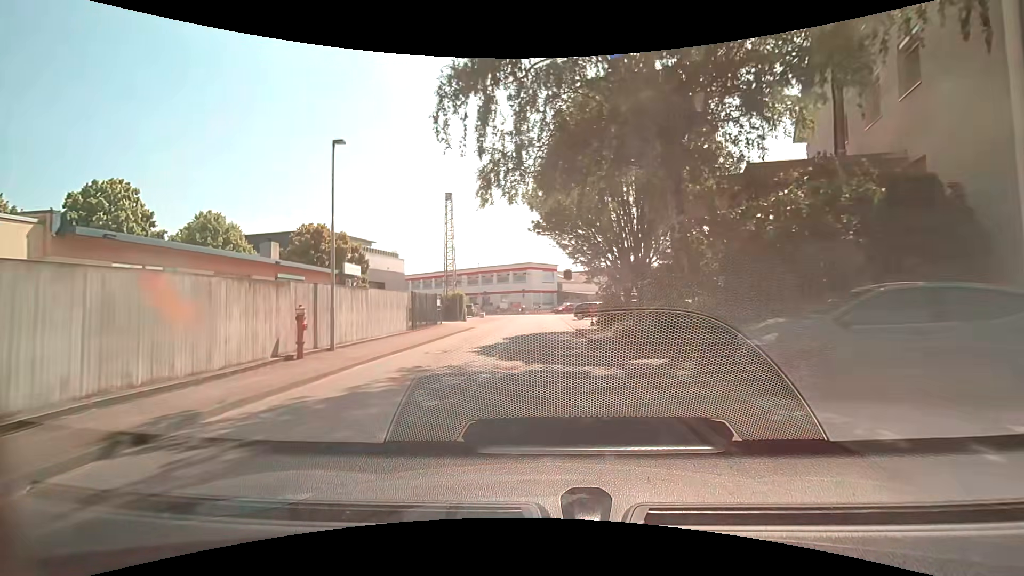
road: unclassified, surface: asphalt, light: Day
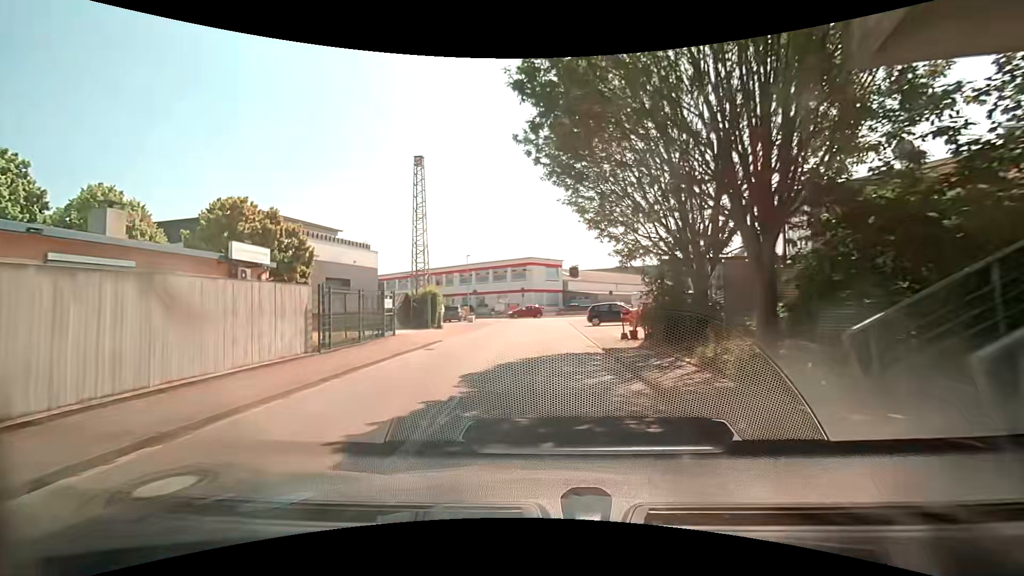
(0.0, +10.7) m; -1°
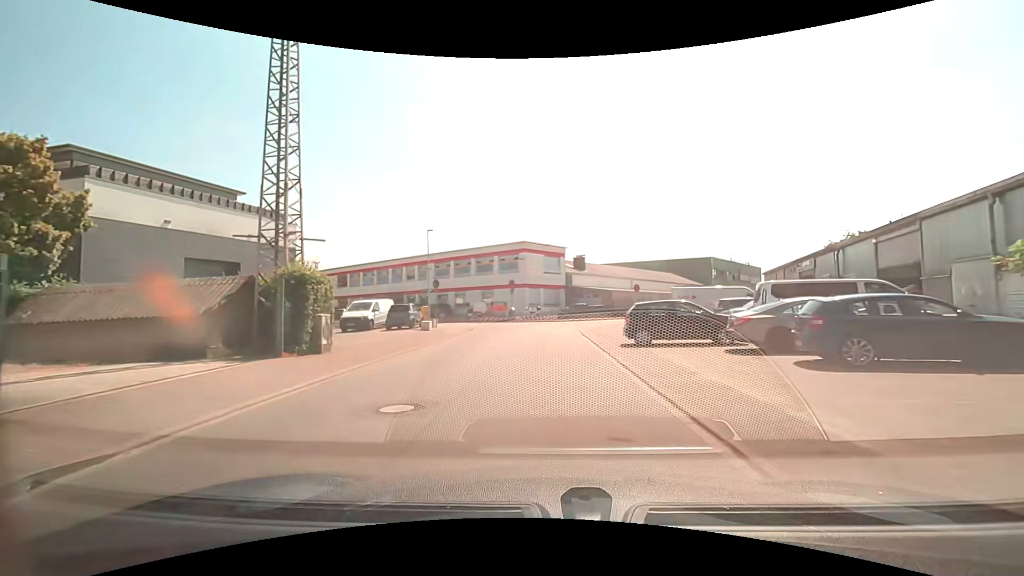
(0.0, +16.0) m; 0°
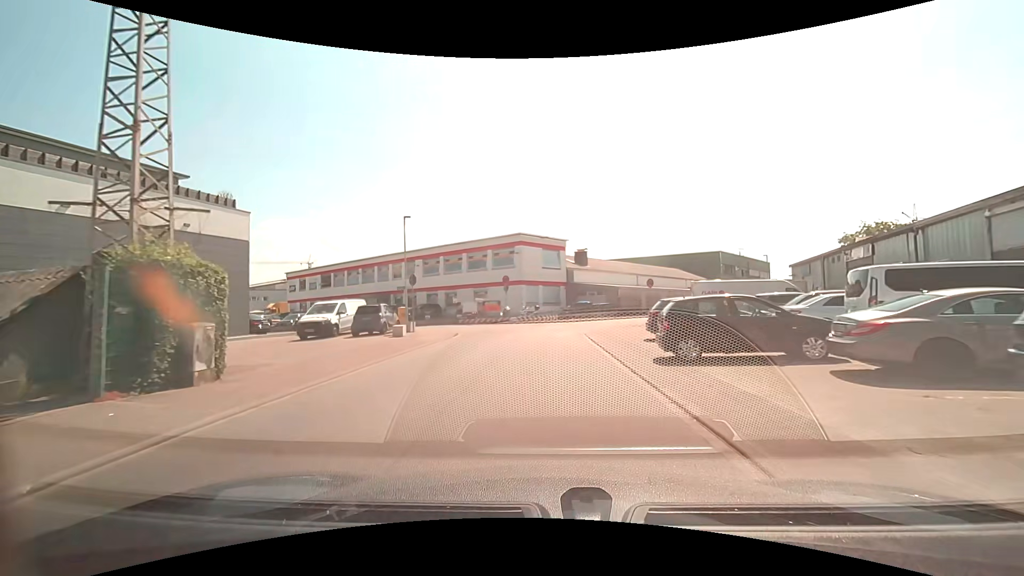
(0.0, +5.1) m; +1°
